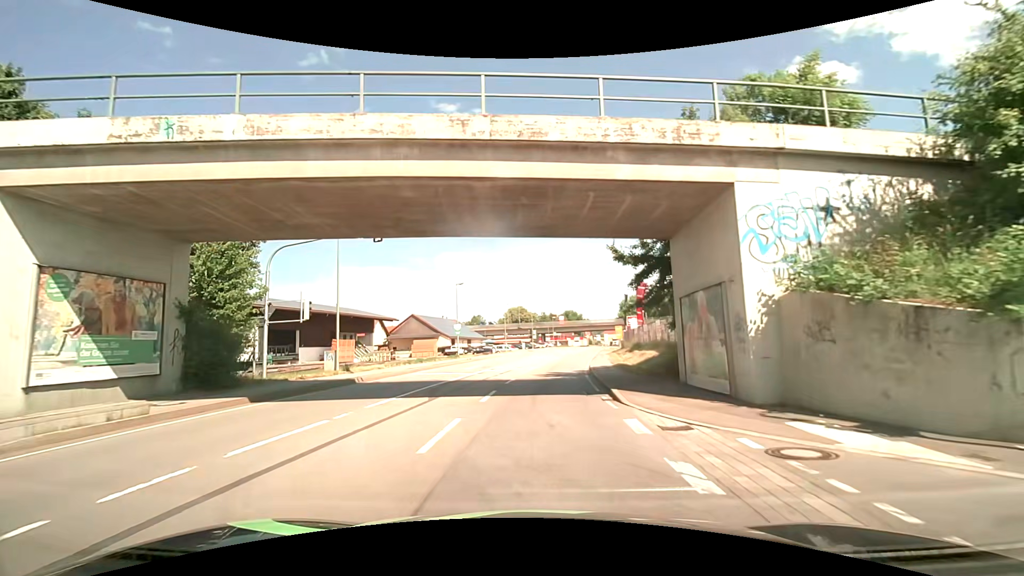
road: primary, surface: asphalt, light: Day
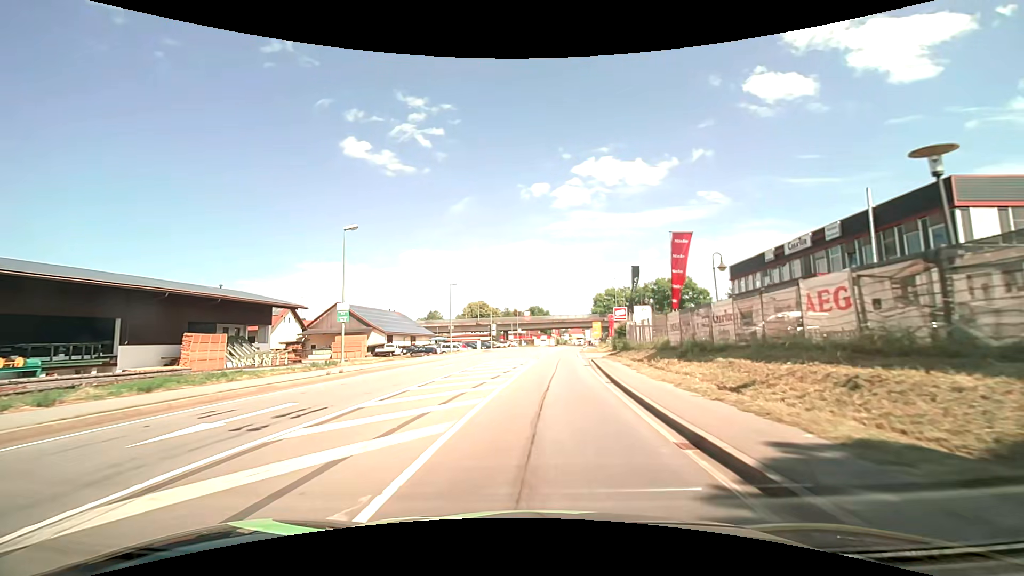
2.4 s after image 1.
(+0.7, +24.8) m; +4°
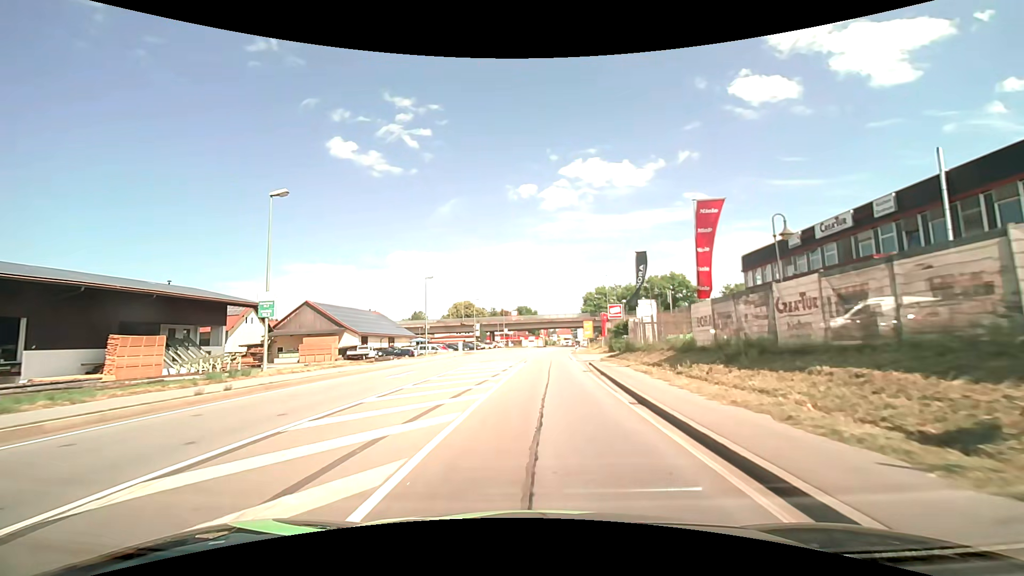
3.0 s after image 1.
(+0.1, +6.9) m; +2°
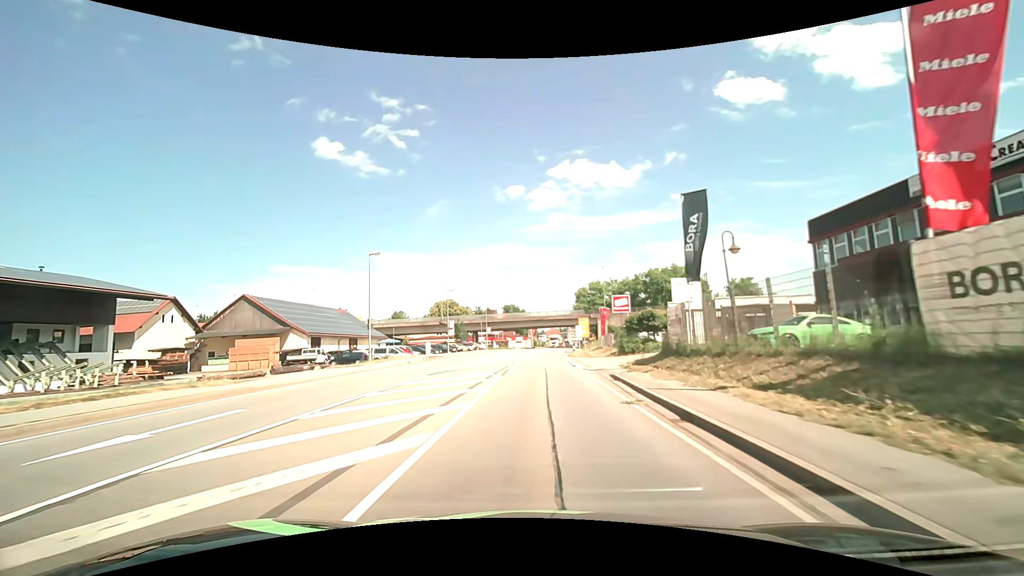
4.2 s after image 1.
(+0.1, +14.1) m; +1°
